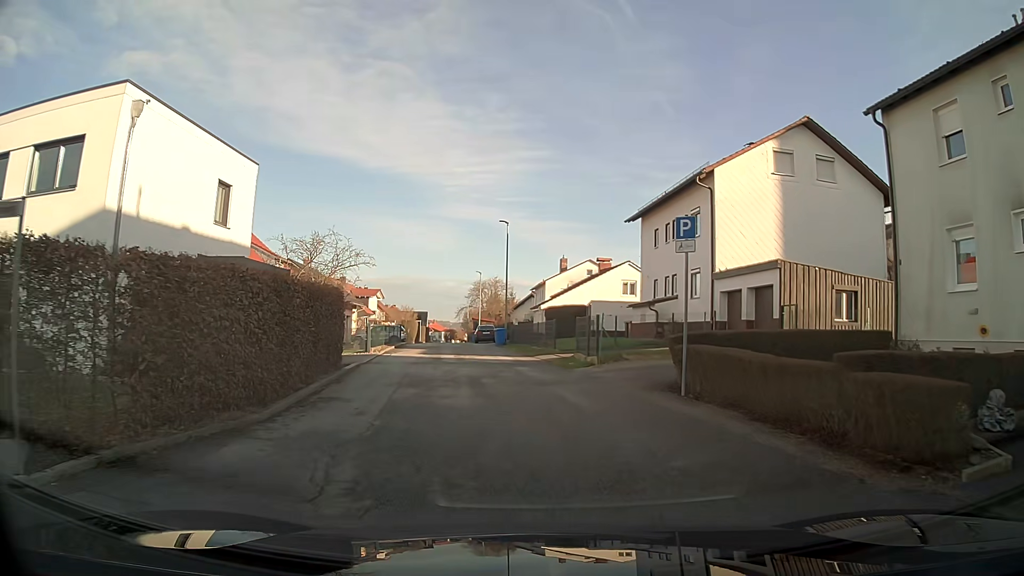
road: residential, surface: asphalt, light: Day
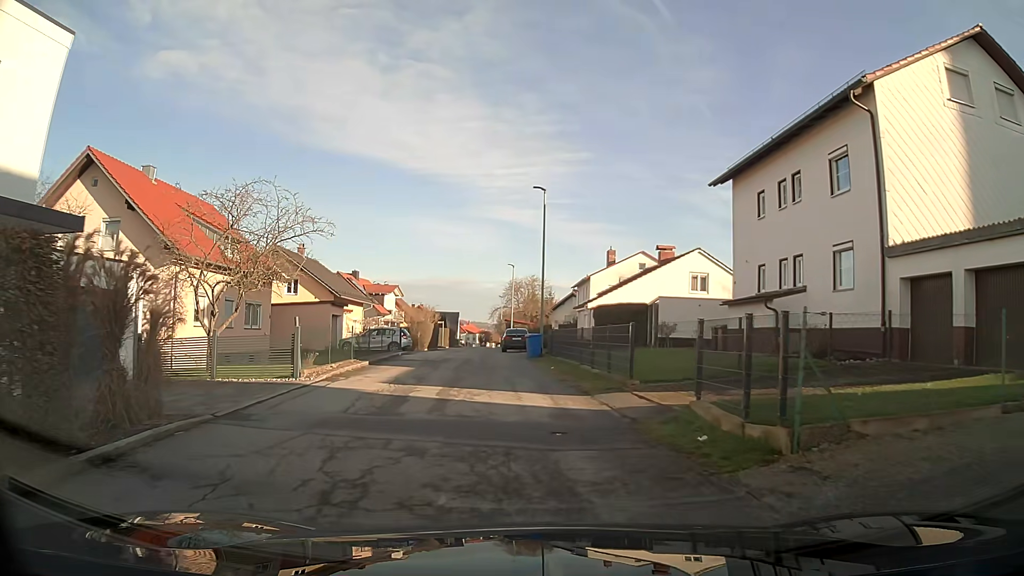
(-0.3, +12.1) m; -4°
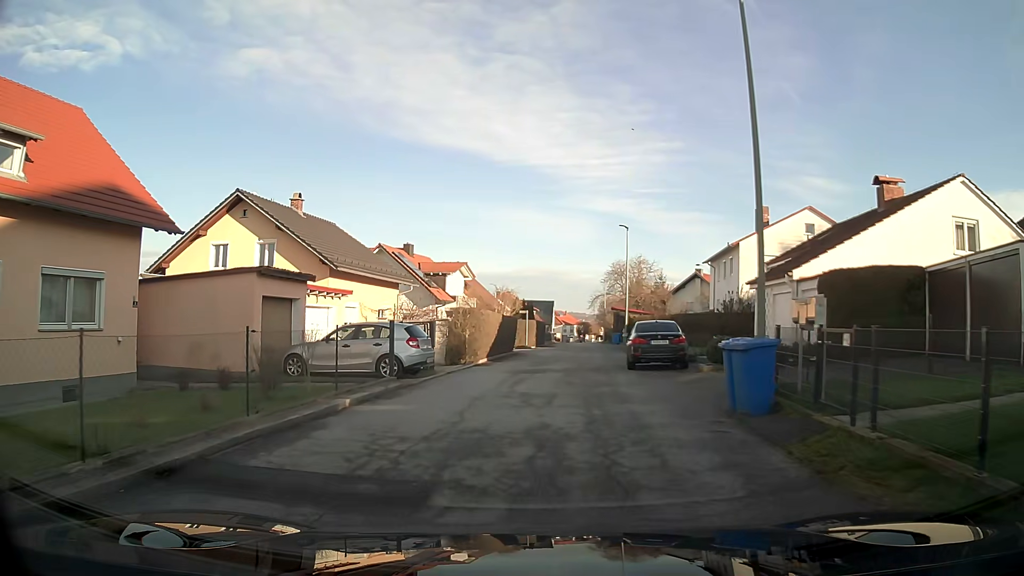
(-1.4, +20.9) m; -7°
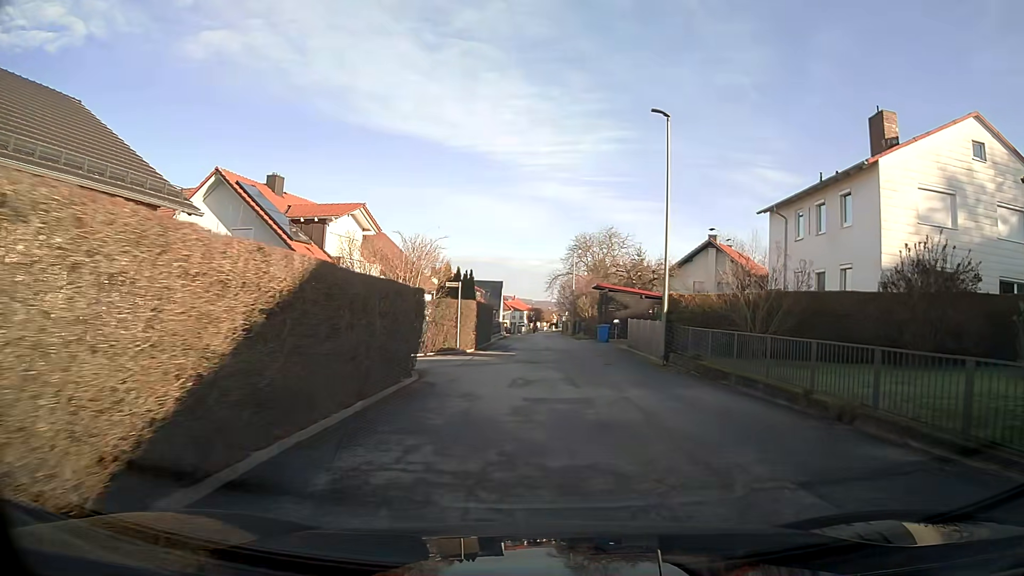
(+0.6, +23.2) m; +6°
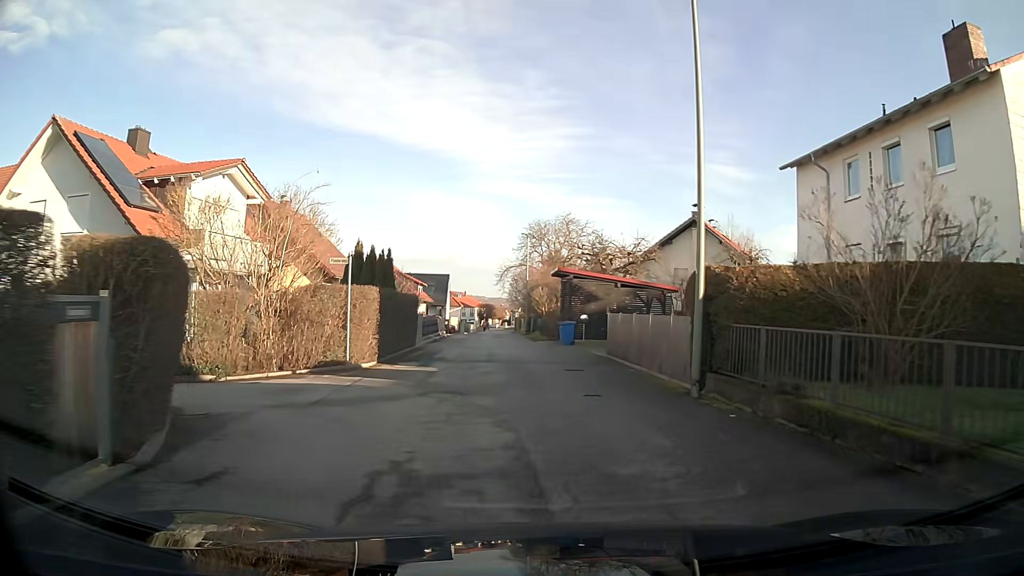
(+0.3, +9.8) m; +2°
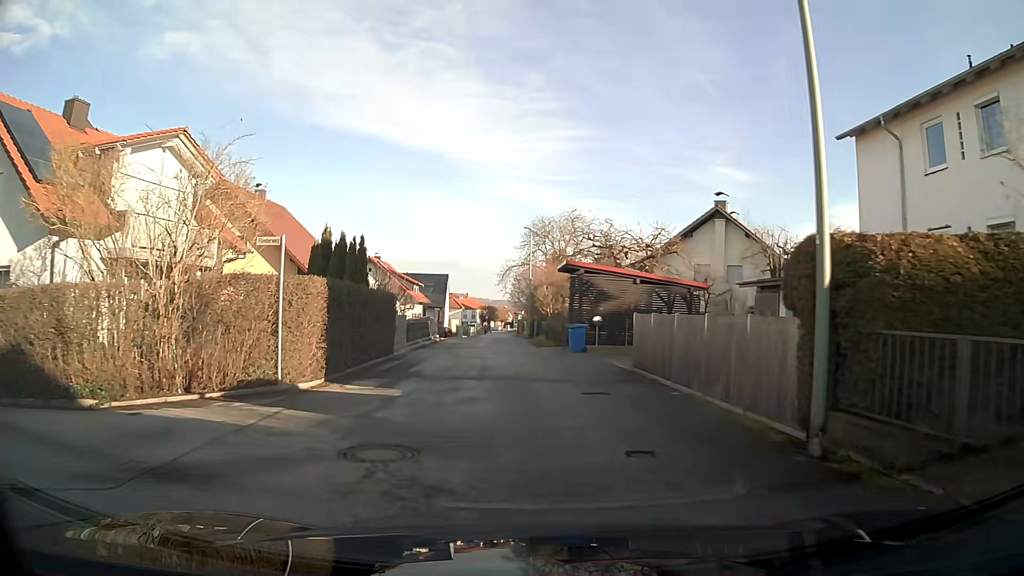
(0.0, +4.9) m; -1°
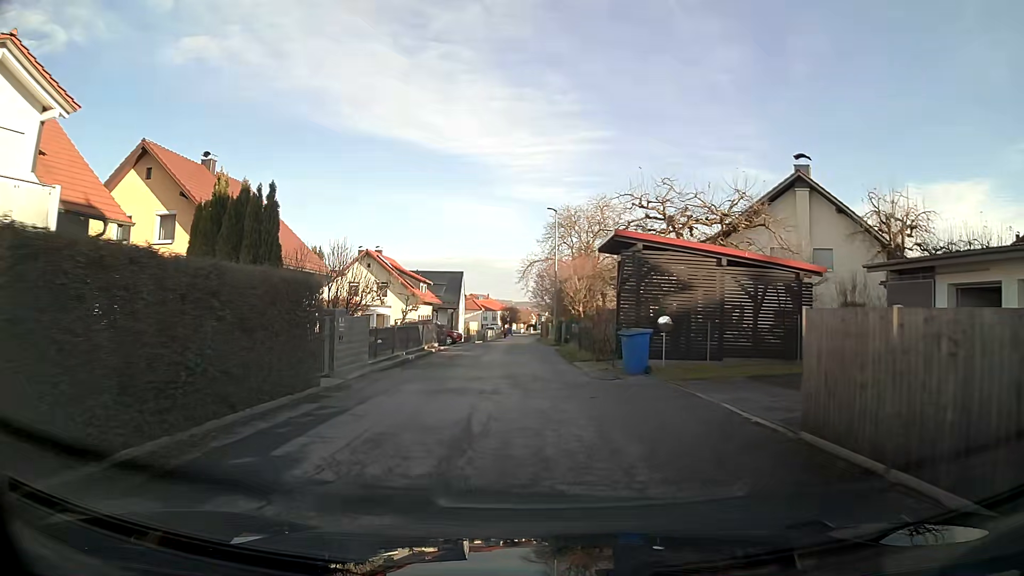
(-0.2, +9.7) m; -2°
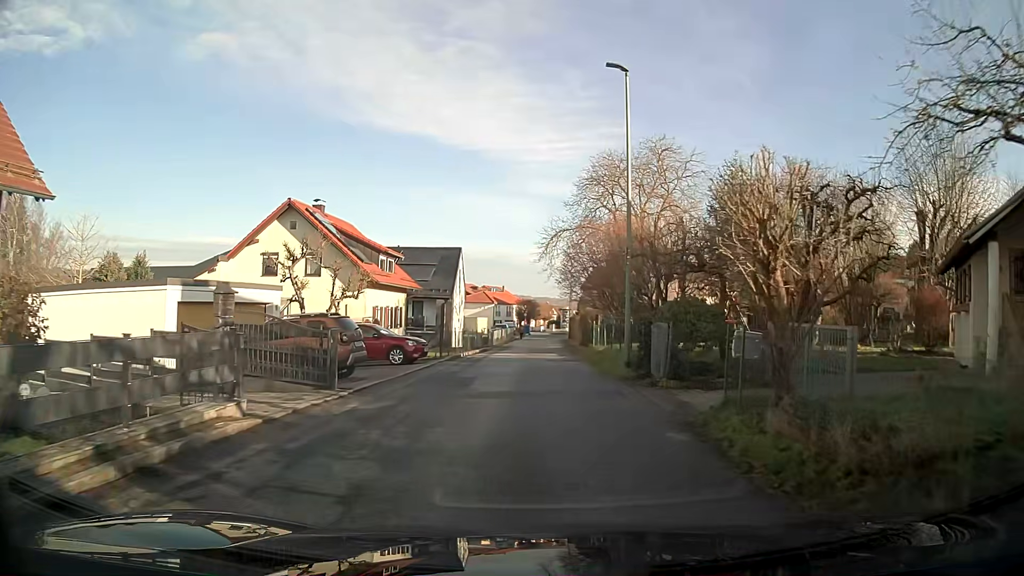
(-0.4, +23.6) m; -1°
(0, +10) (0, +20) (0, +30) (0, +40) (0, +50) (+1, +60) (+1, +70) (+3, +80) (+7, +89) (+12, +98) m
